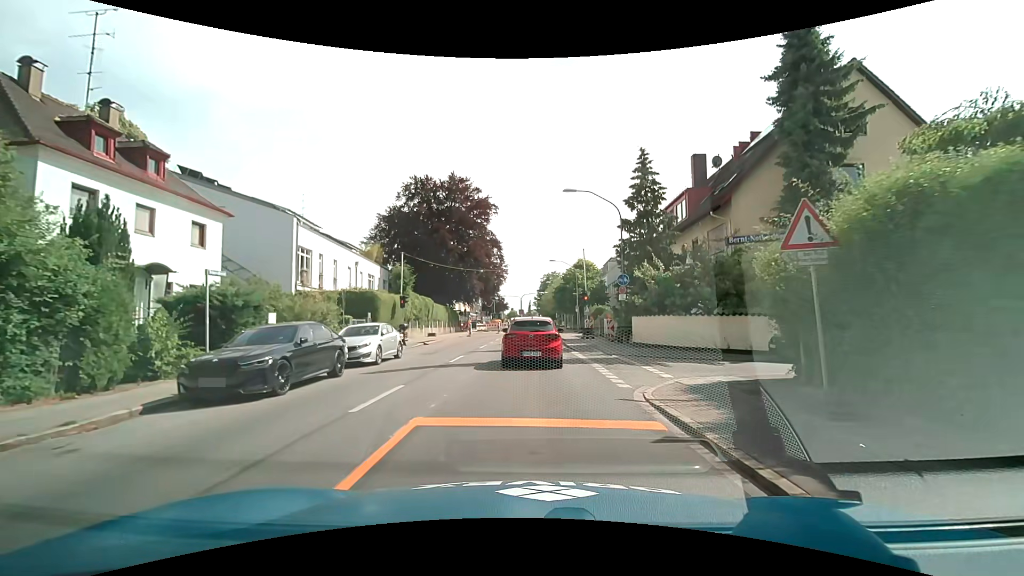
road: secondary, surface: asphalt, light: Day
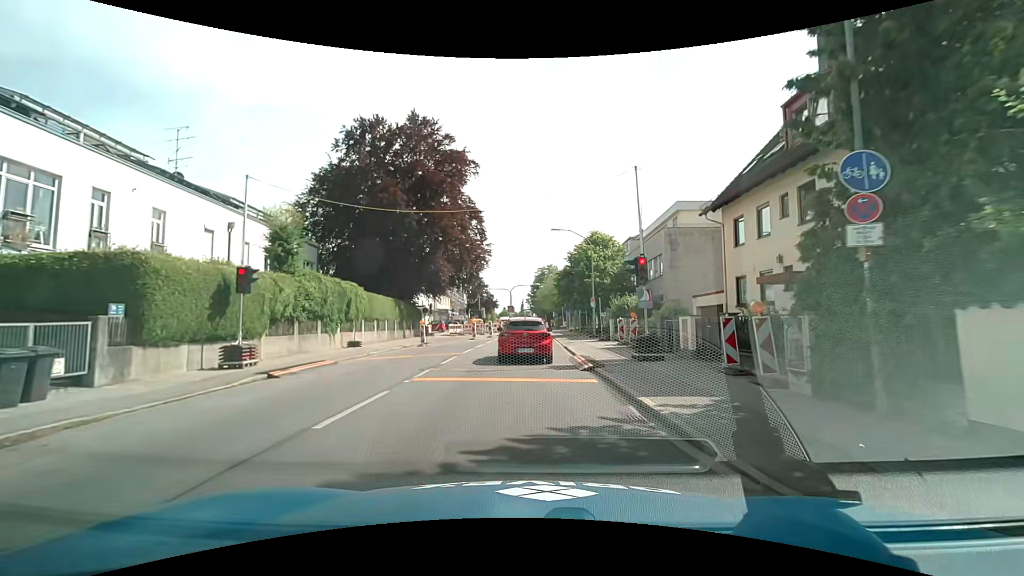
(0.0, +19.3) m; 0°
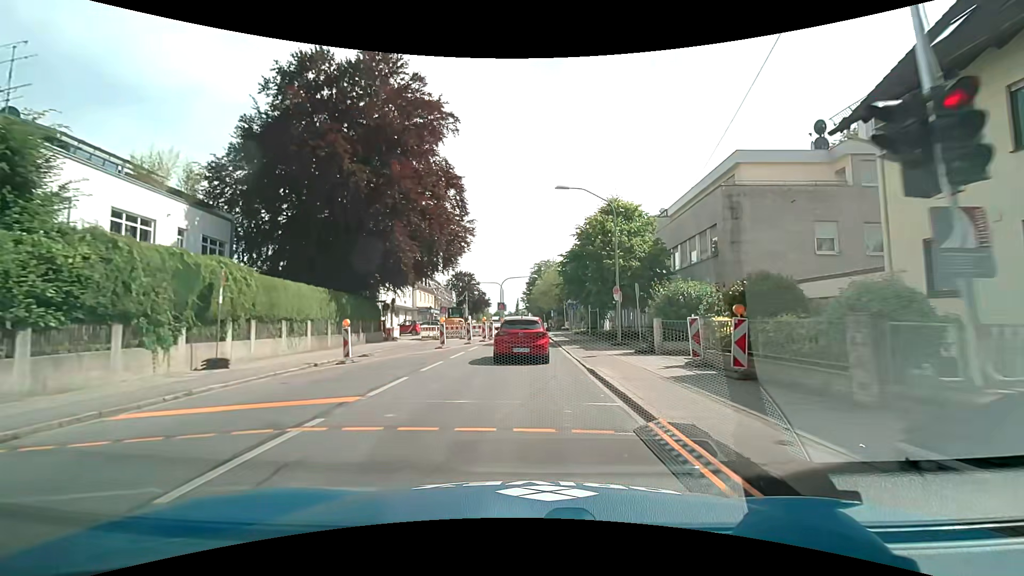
(0.0, +11.7) m; 0°
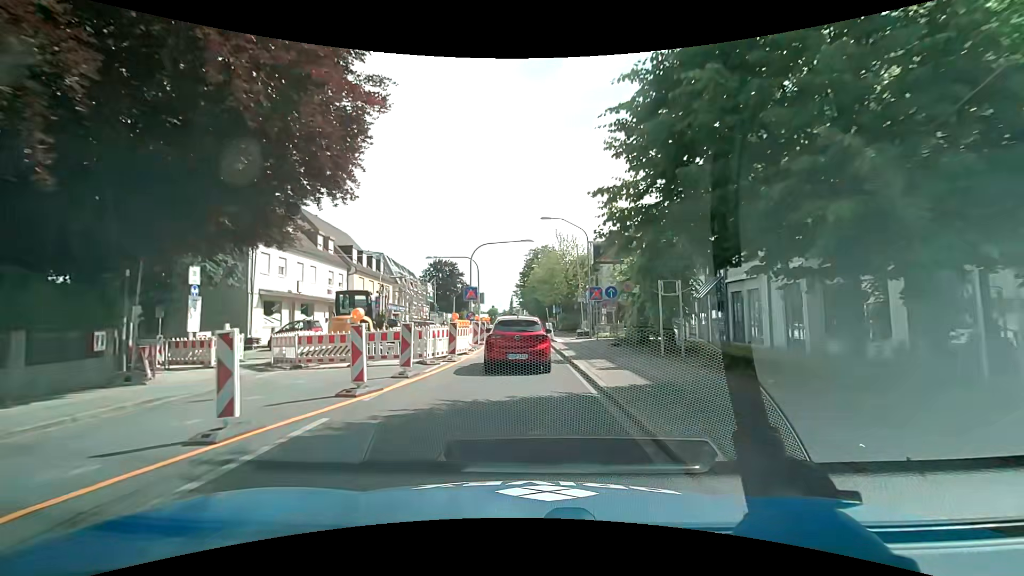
(+0.2, +22.6) m; +1°
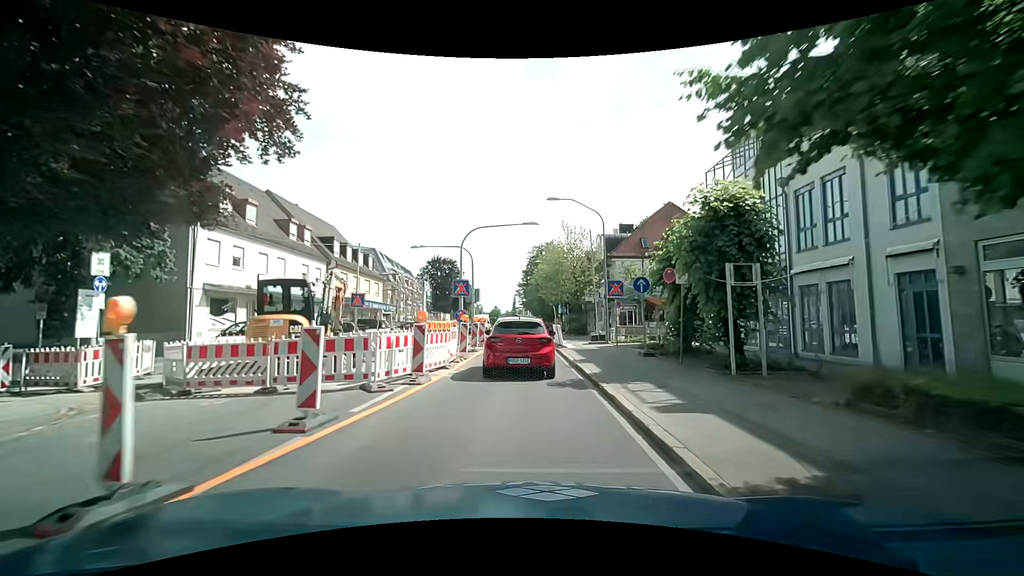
(-0.1, +5.5) m; -1°
